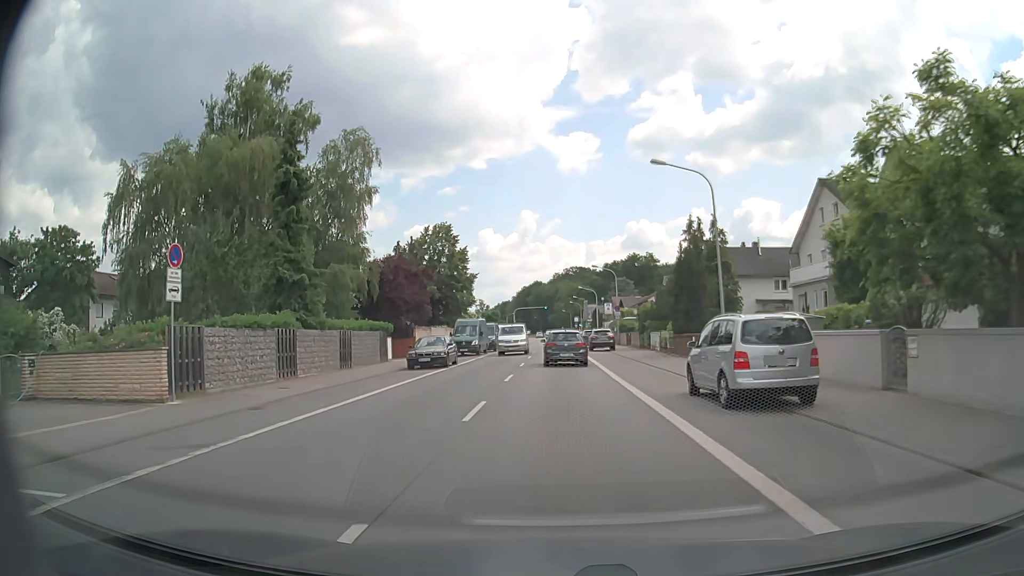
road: primary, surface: asphalt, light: Day
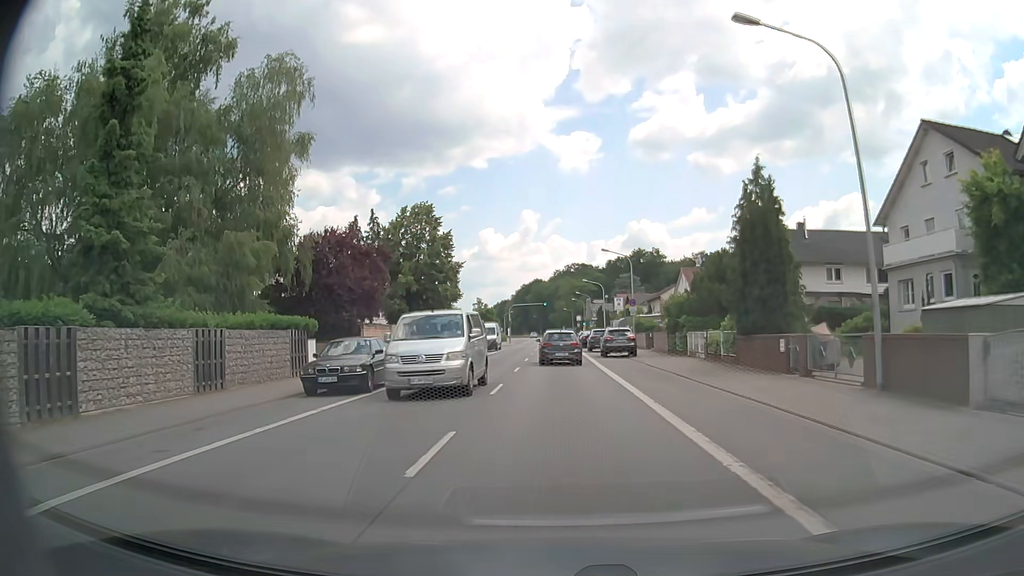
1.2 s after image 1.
(0.0, +12.7) m; 0°
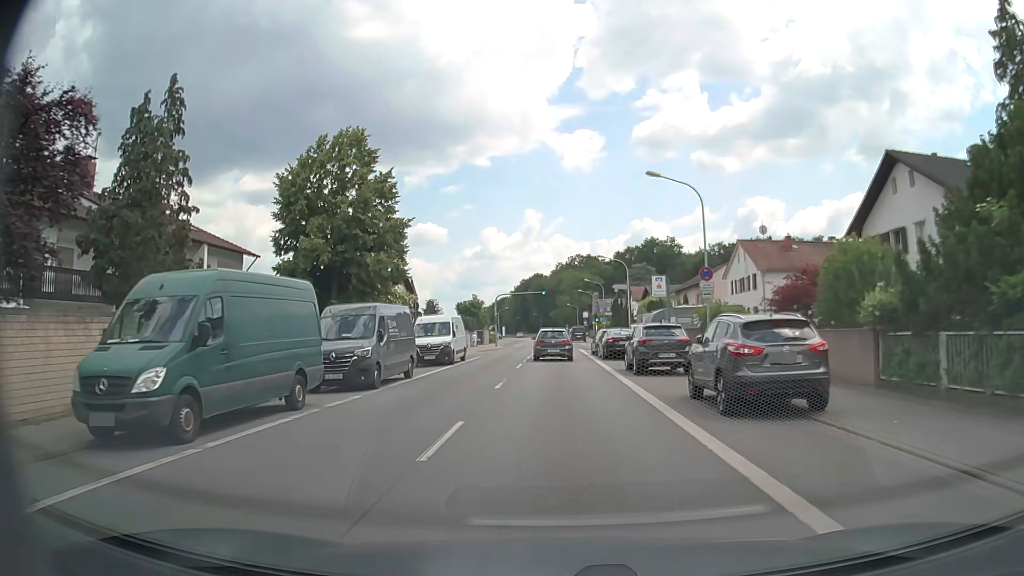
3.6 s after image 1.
(0.0, +25.6) m; 0°
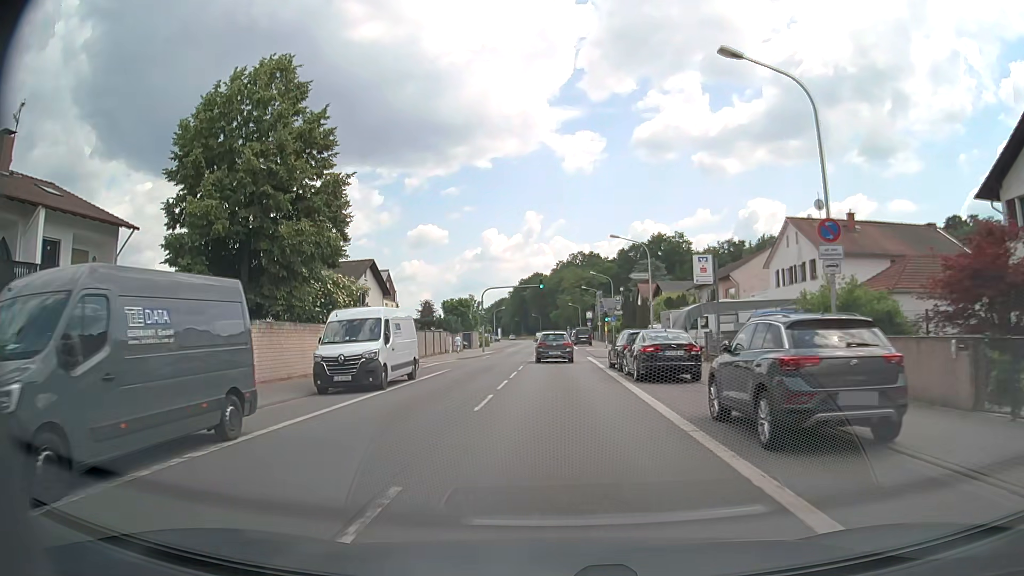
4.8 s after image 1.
(-0.1, +13.0) m; 0°
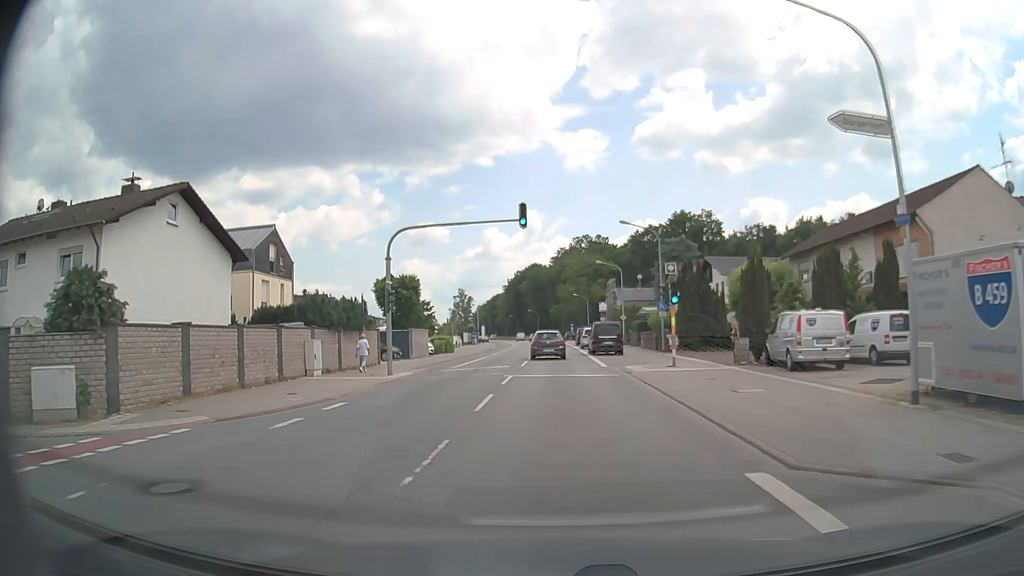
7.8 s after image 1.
(0.0, +33.1) m; 0°
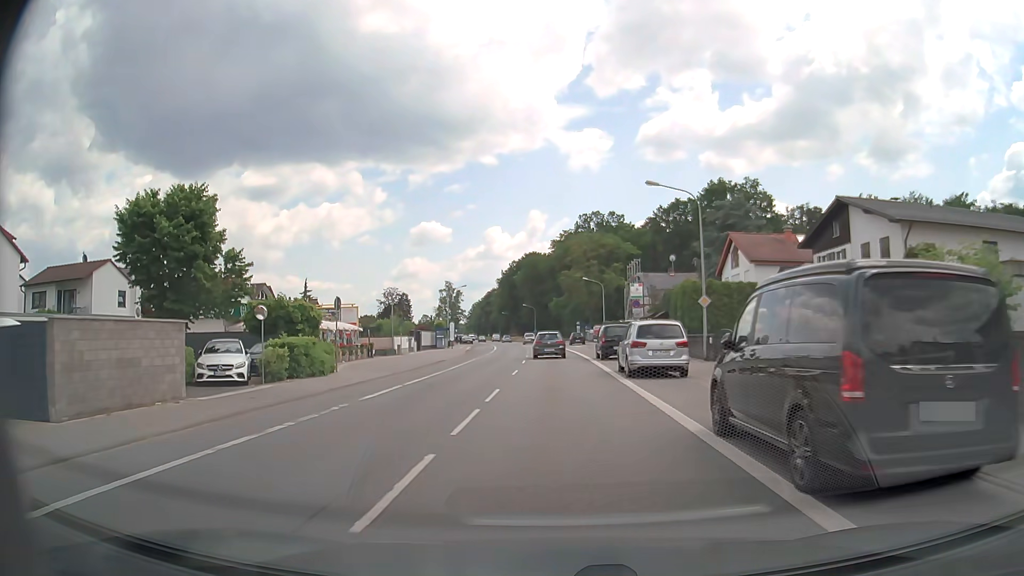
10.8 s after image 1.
(0.0, +34.1) m; 0°
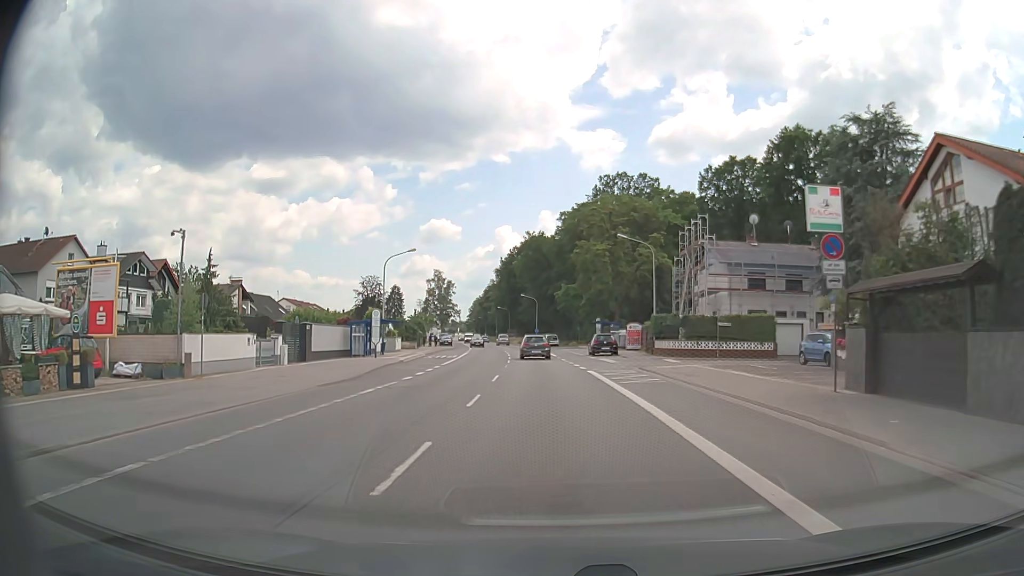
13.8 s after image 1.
(-0.1, +35.2) m; -1°
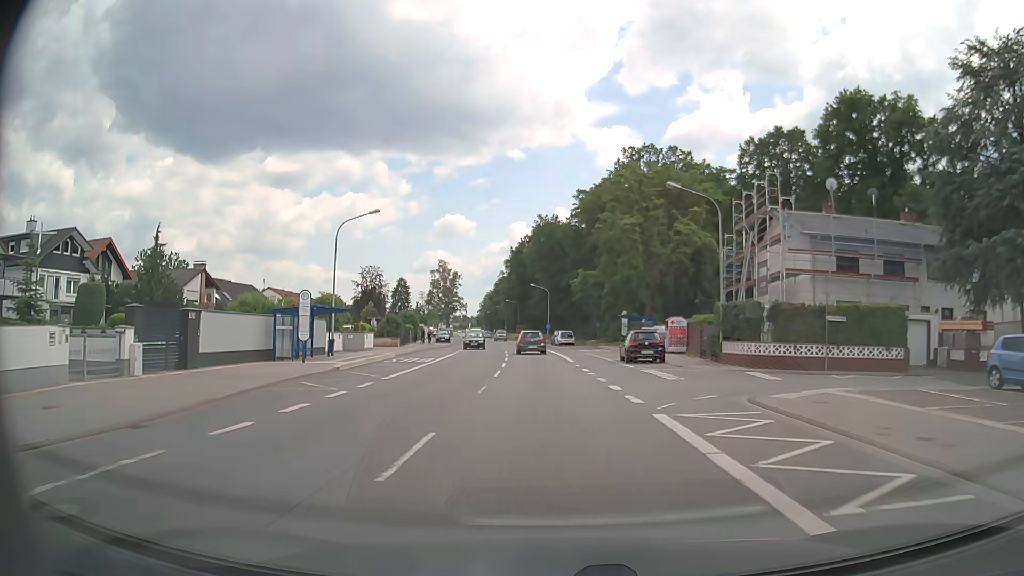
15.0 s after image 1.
(-0.1, +14.4) m; -1°
(0, +10) (0, +20) (-1, +30) (-1, +40) (-2, +50) (-3, +60) (-4, +70) (-5, +80) (-6, +90) (-8, +100) m
